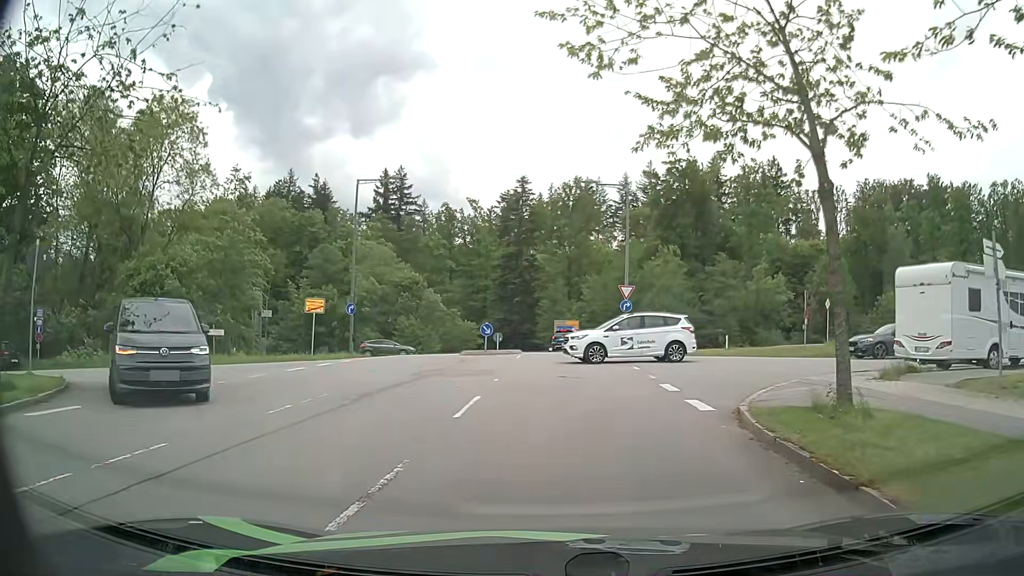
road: residential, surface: asphalt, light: Day
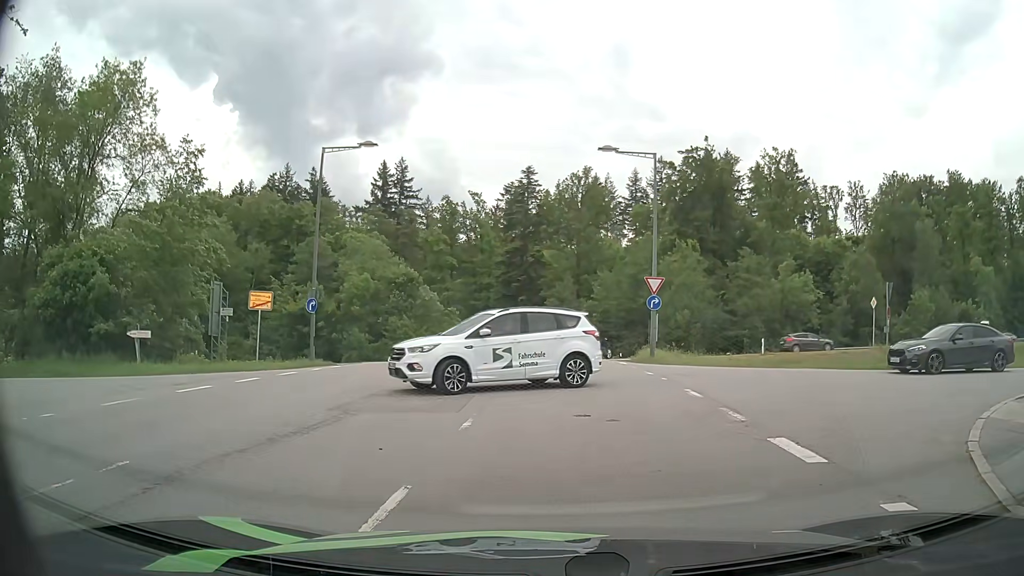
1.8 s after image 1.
(-0.1, +6.9) m; -1°
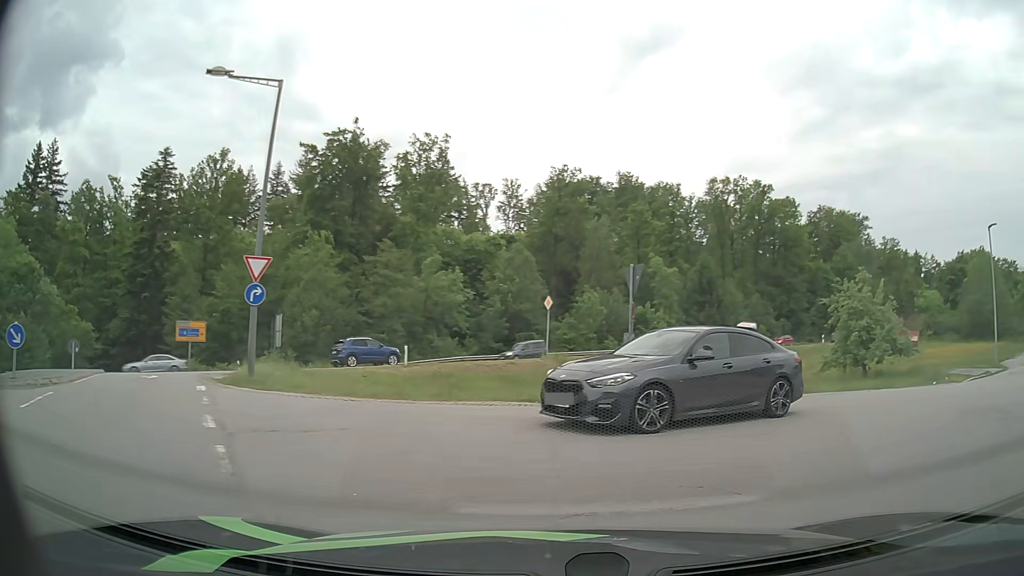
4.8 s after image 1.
(+1.4, +9.0) m; +30°
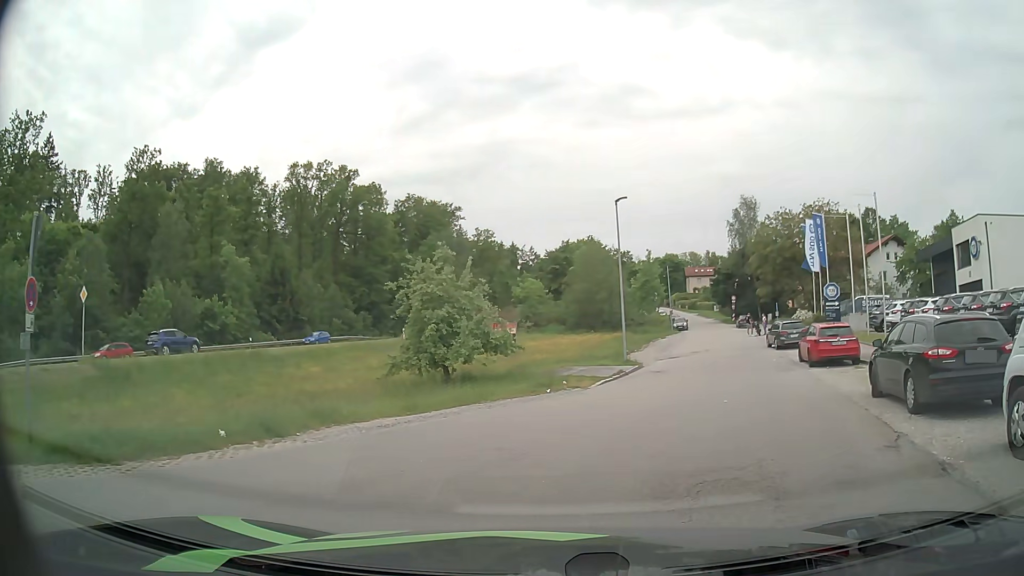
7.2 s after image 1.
(+2.4, +6.3) m; +36°
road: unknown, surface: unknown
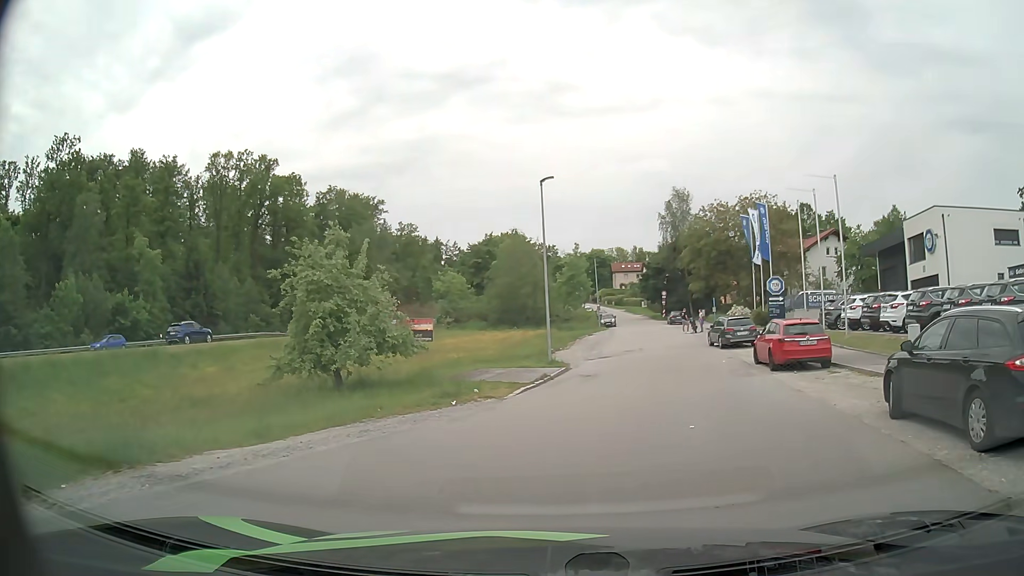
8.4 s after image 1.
(+0.2, +3.8) m; +7°
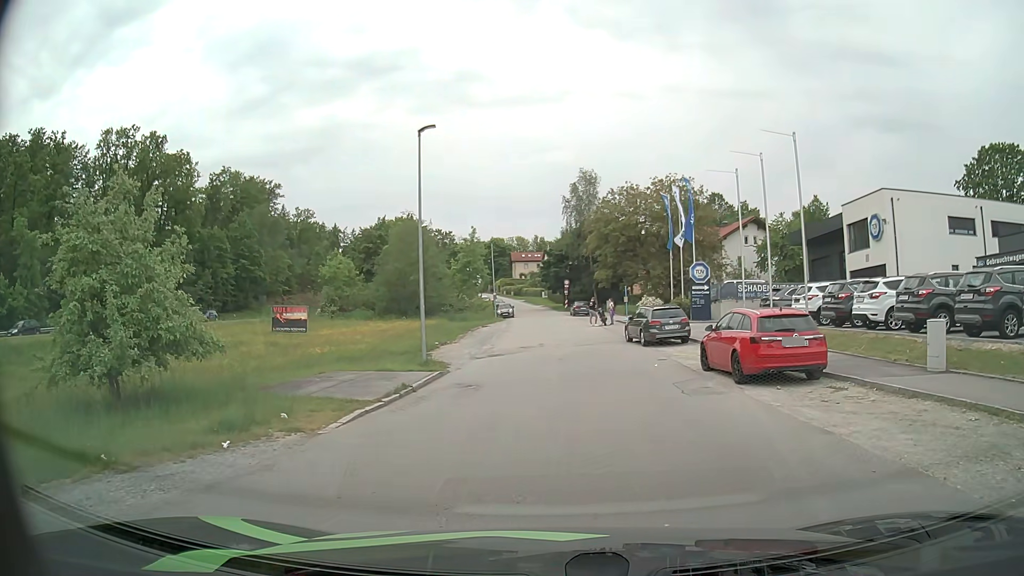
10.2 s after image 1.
(+0.5, +6.4) m; +7°
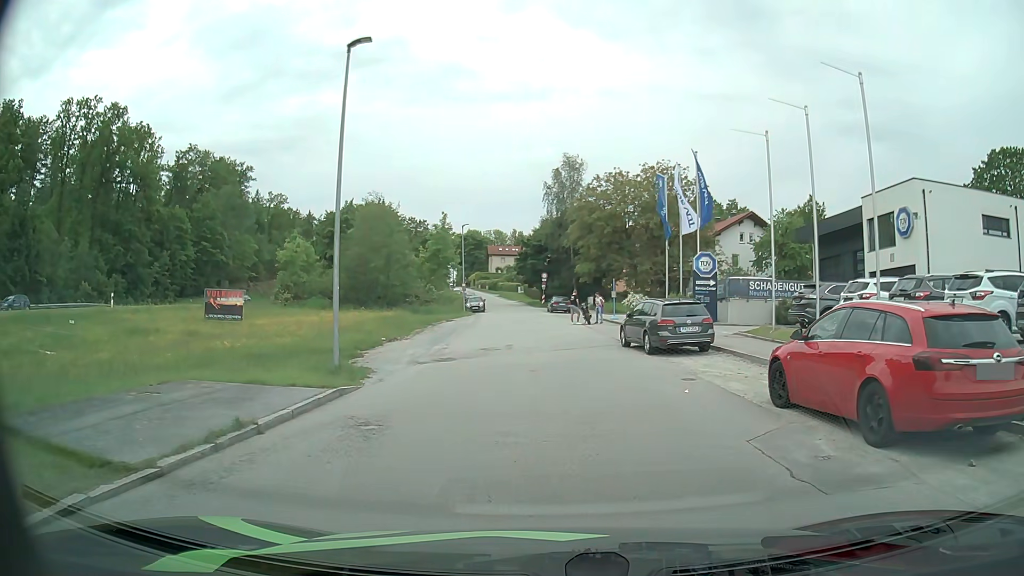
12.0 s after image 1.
(+0.2, +6.9) m; +2°
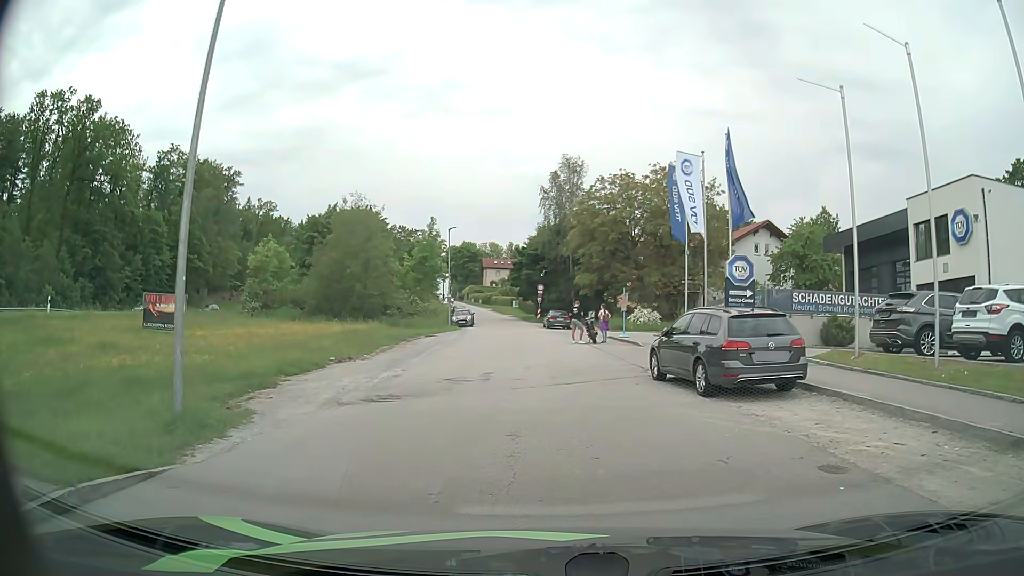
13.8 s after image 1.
(+0.1, +6.8) m; +1°
